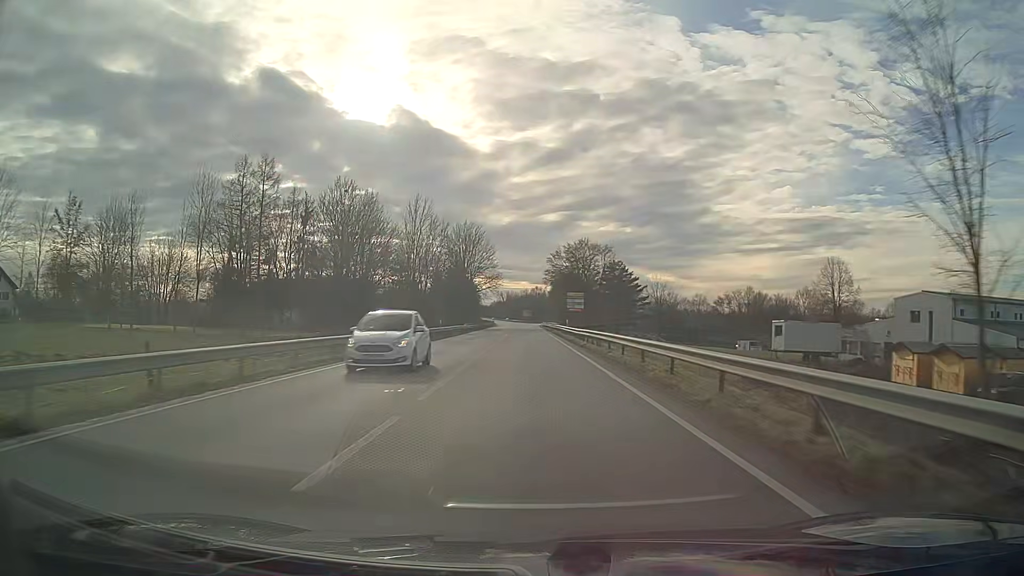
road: primary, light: Day
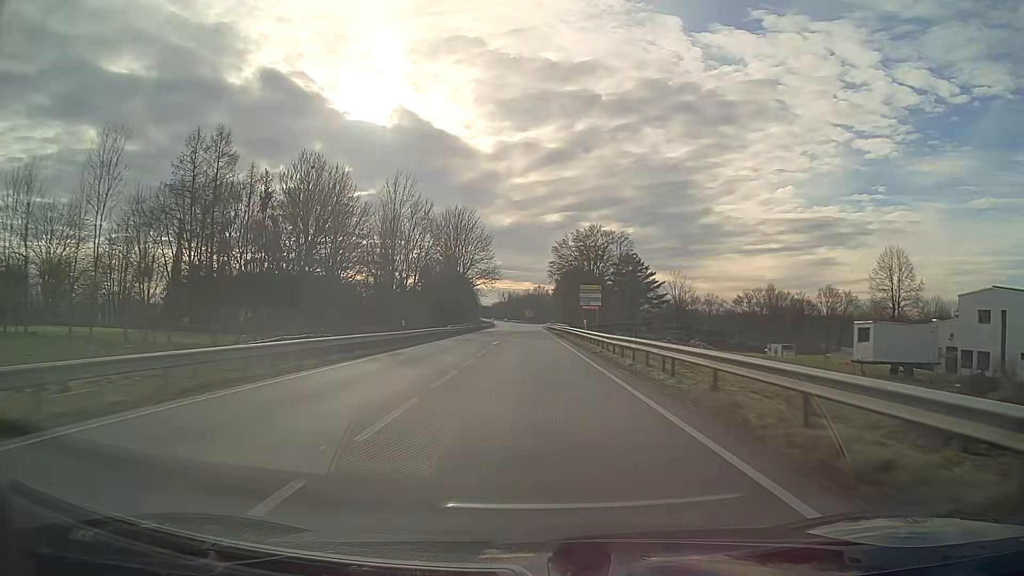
(0.0, +15.9) m; 0°
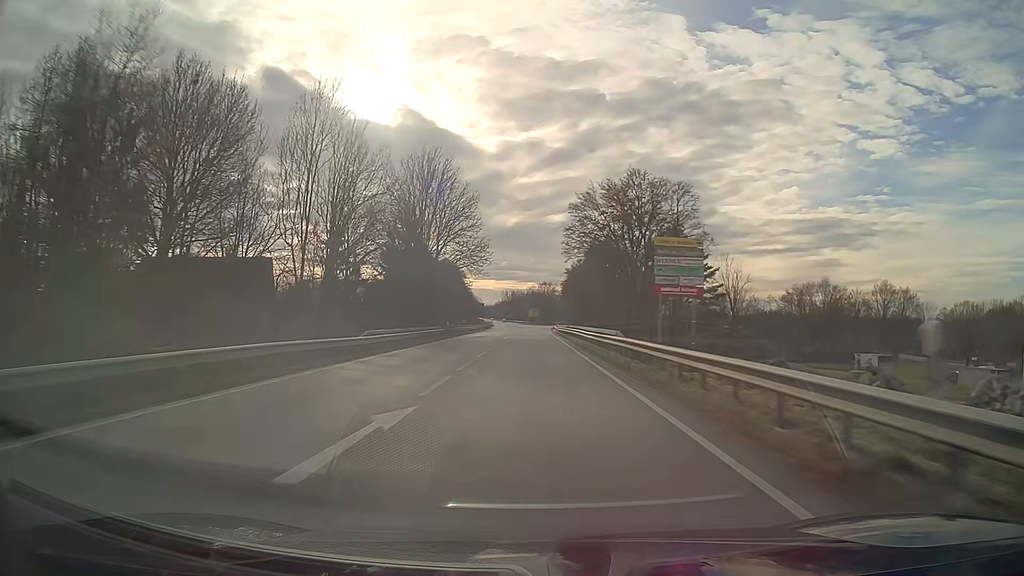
(-0.1, +31.7) m; 0°
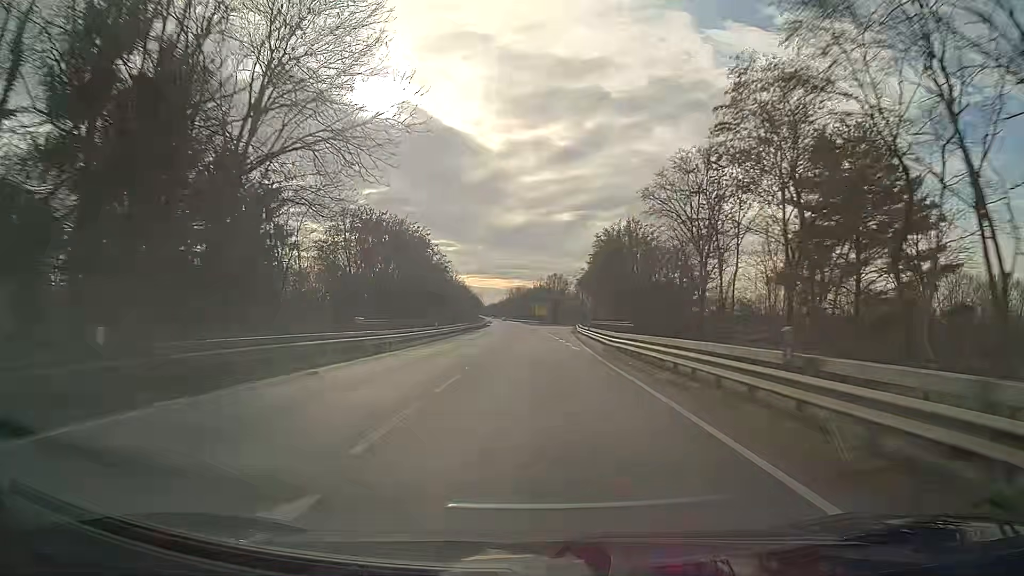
(-0.3, +47.5) m; -1°
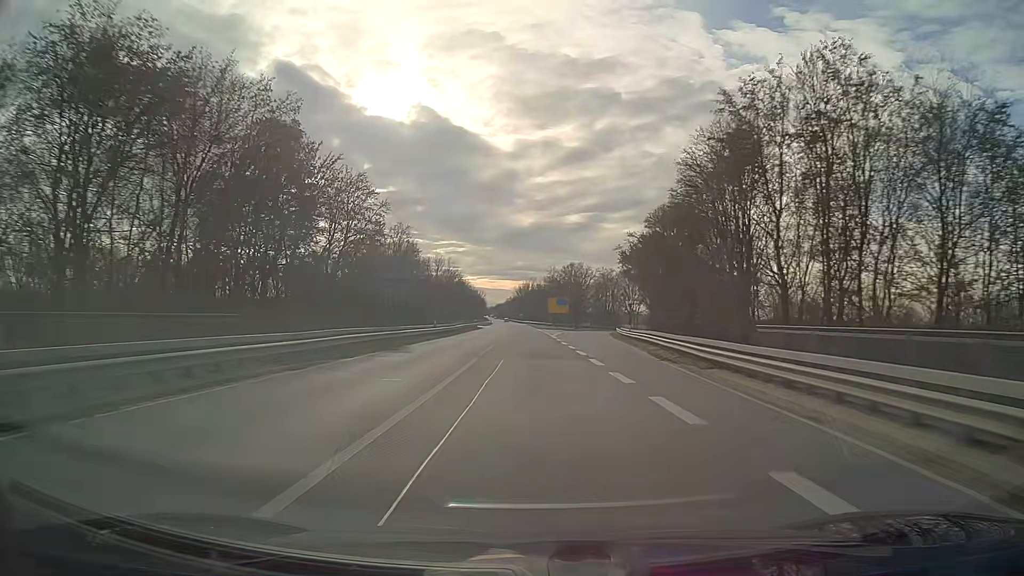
(-0.3, +47.6) m; -1°
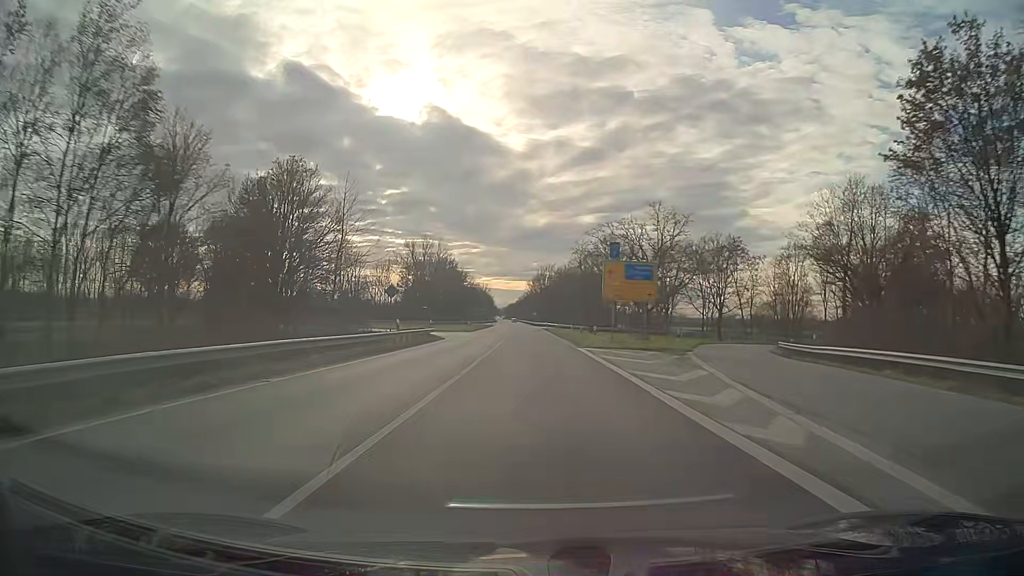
(-0.7, +63.3) m; -1°
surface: asphalt
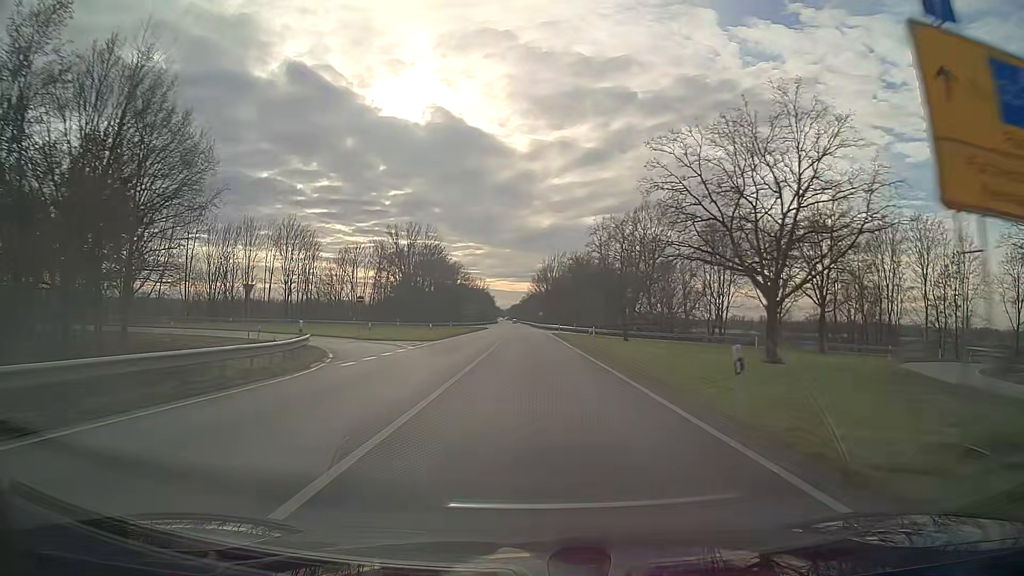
(-0.1, +31.6) m; 0°
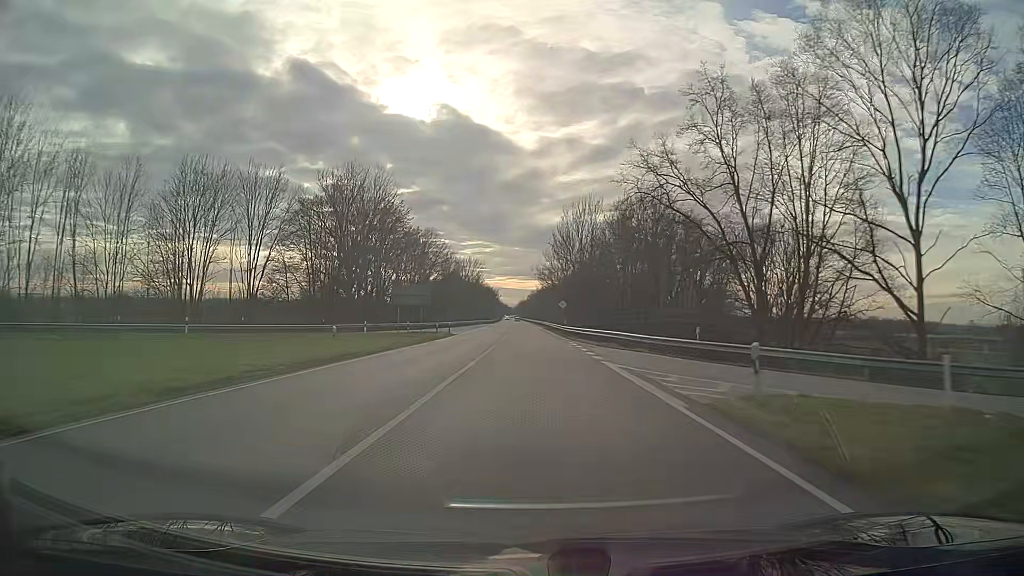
(-0.4, +63.2) m; -1°
